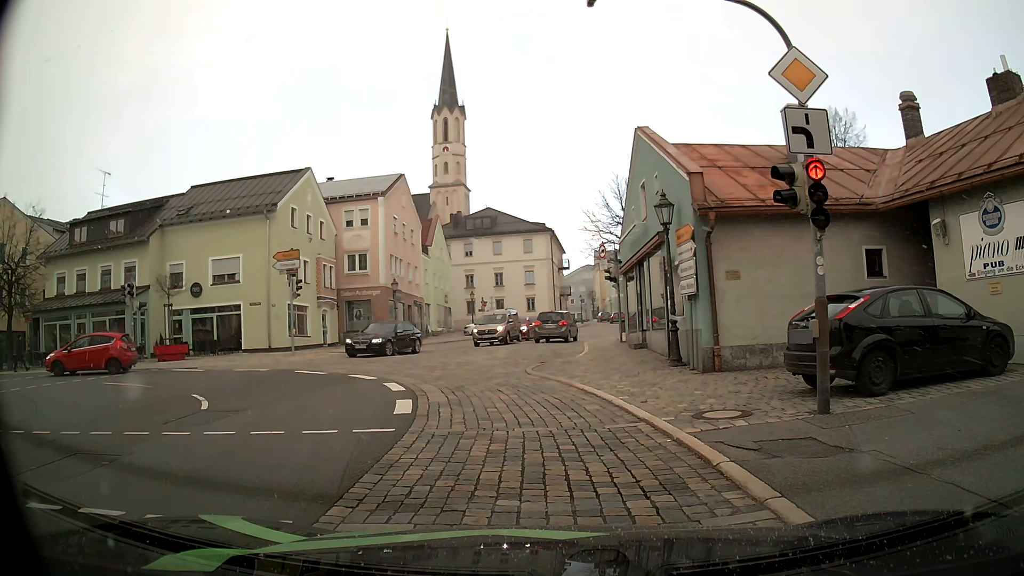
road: secondary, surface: asphalt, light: Day
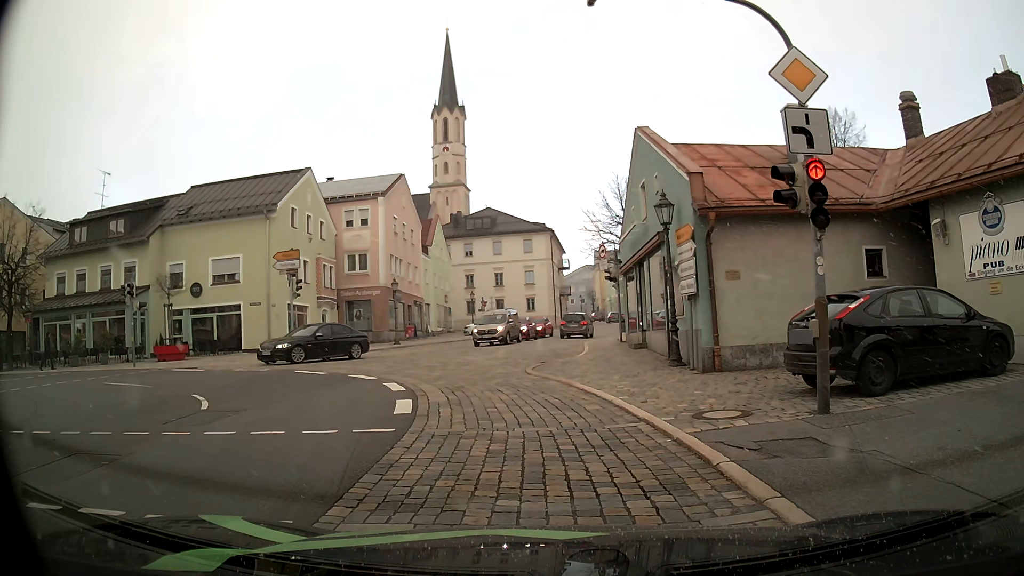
(0.0, 0.0) m; 0°
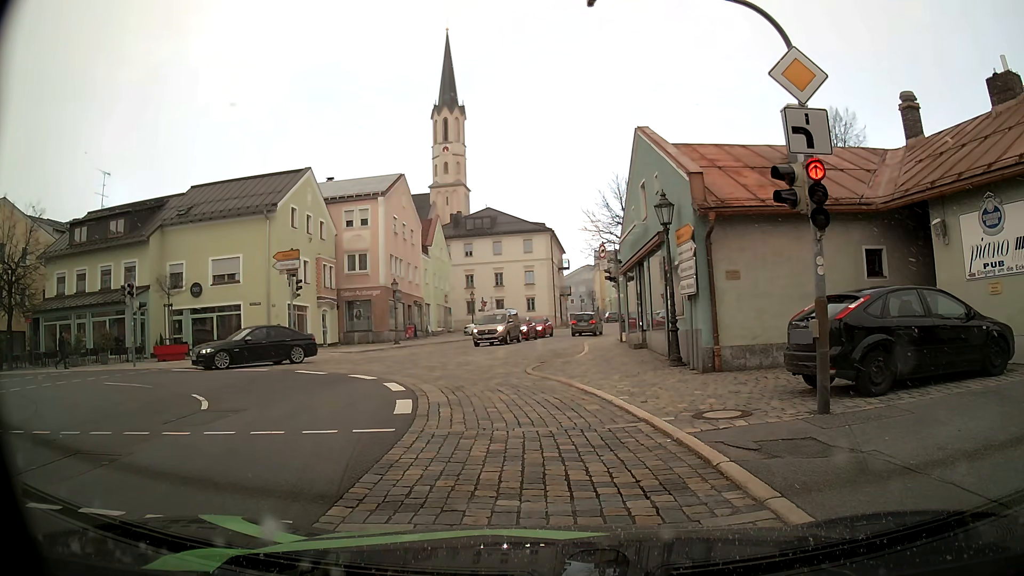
(0.0, 0.0) m; 0°
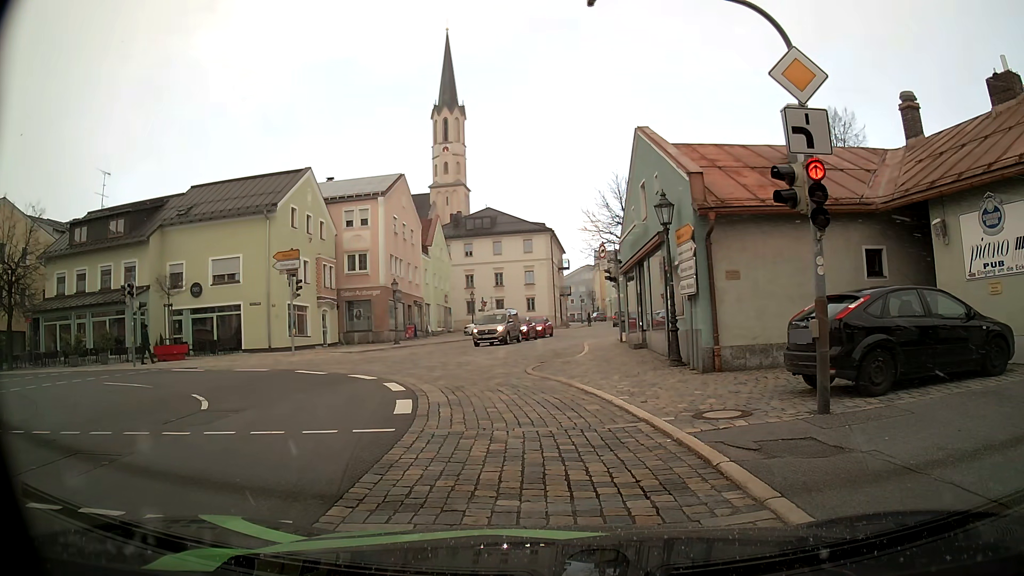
(0.0, 0.0) m; 0°
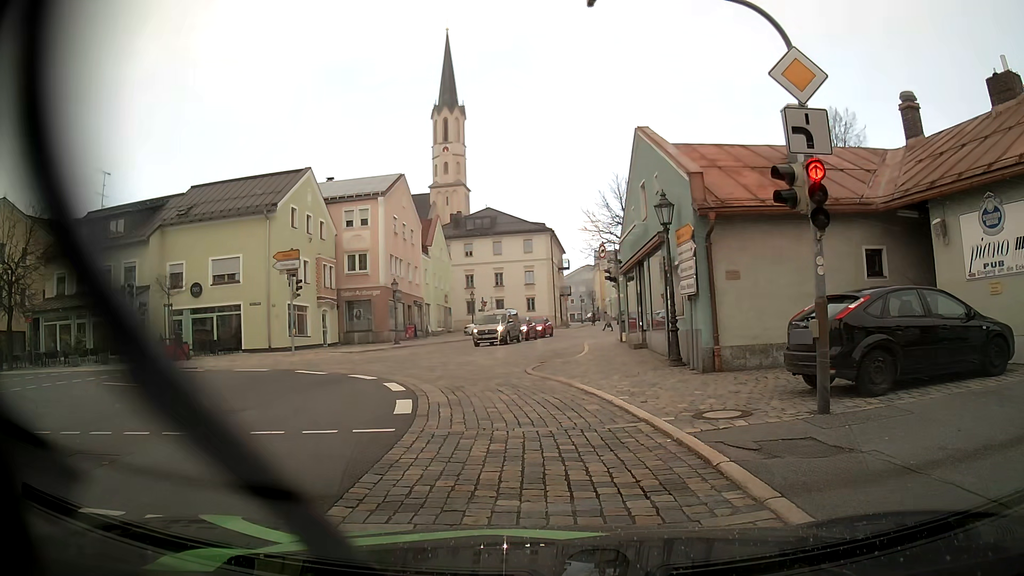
(0.0, 0.0) m; 0°
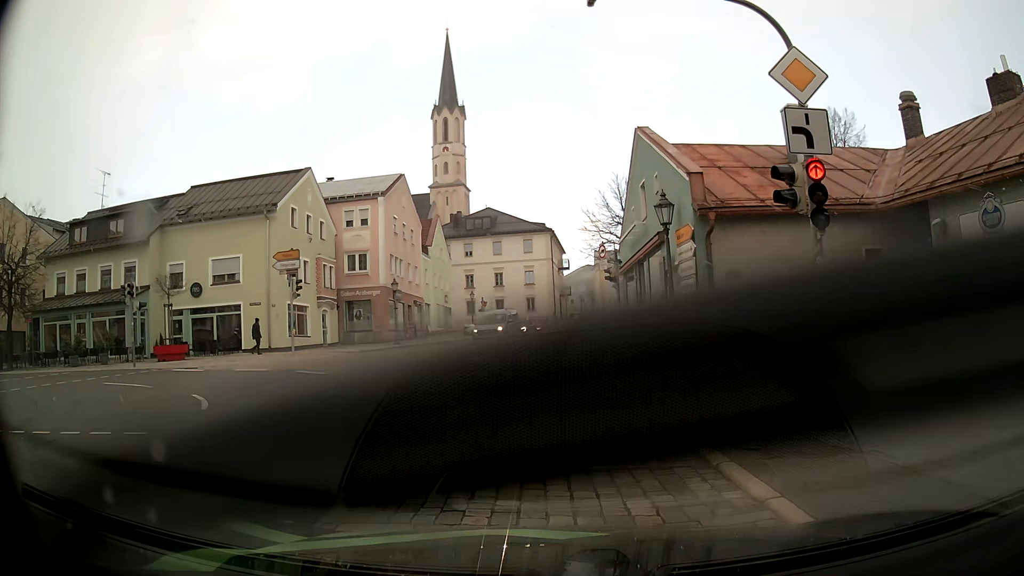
(0.0, 0.0) m; 0°
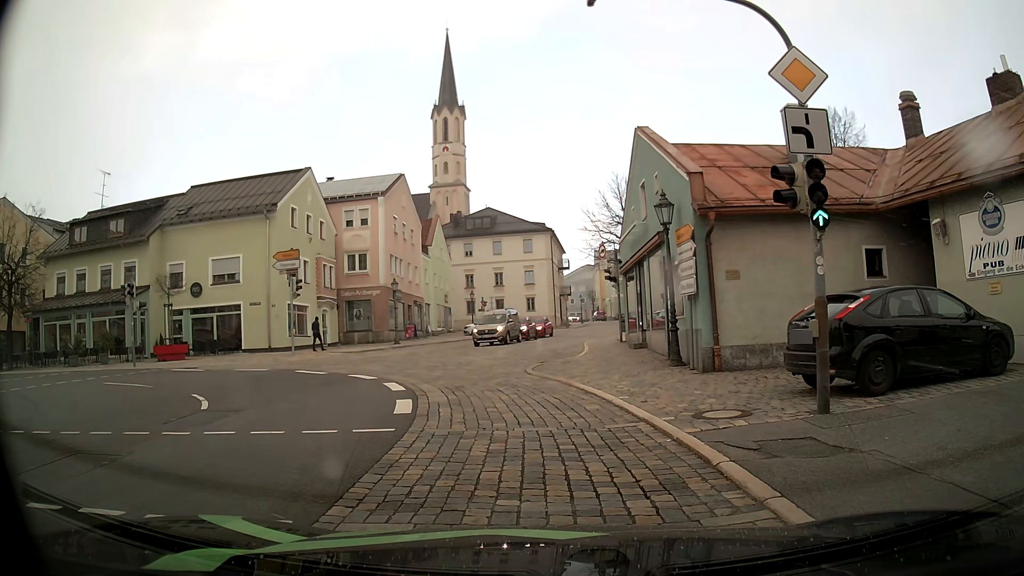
(0.0, 0.0) m; 0°
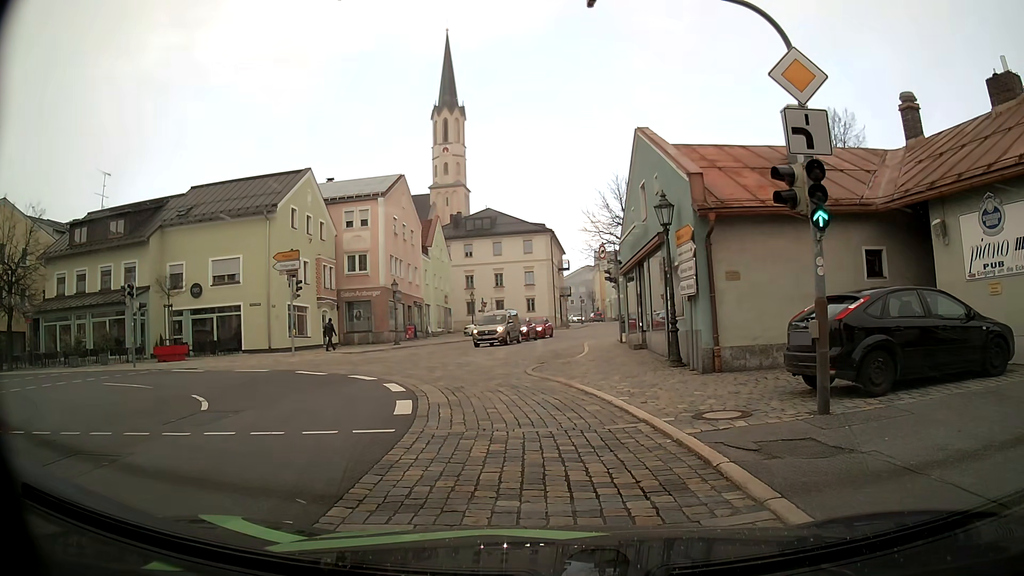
(0.0, 0.0) m; 0°
(0, +10) (-1, +20) (-1, +30) (+1, +40) (+3, +50) (+6, +59) (+8, +69) (+9, +79) (+10, +89) (+10, +99) m
